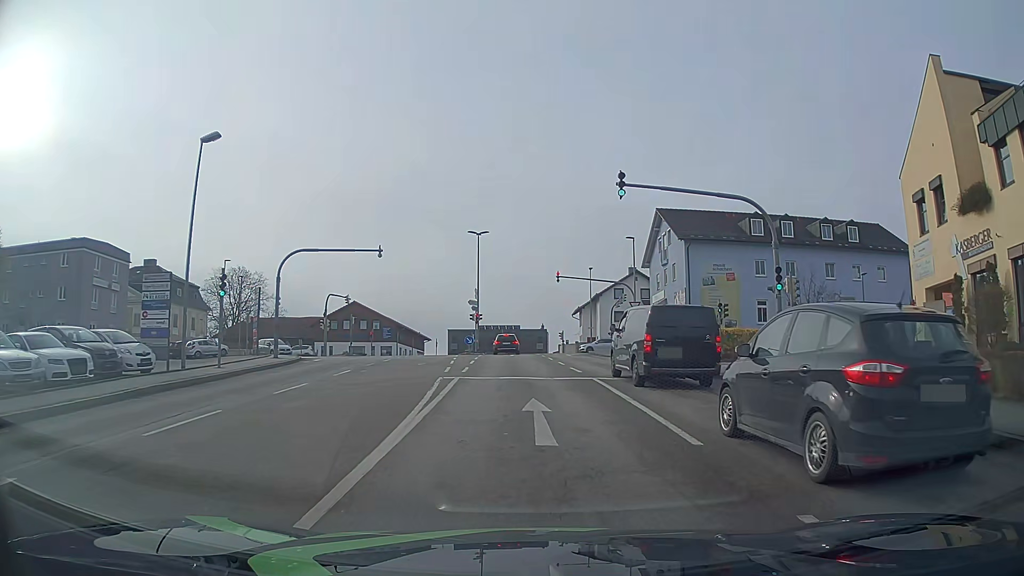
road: tertiary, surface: asphalt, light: Day
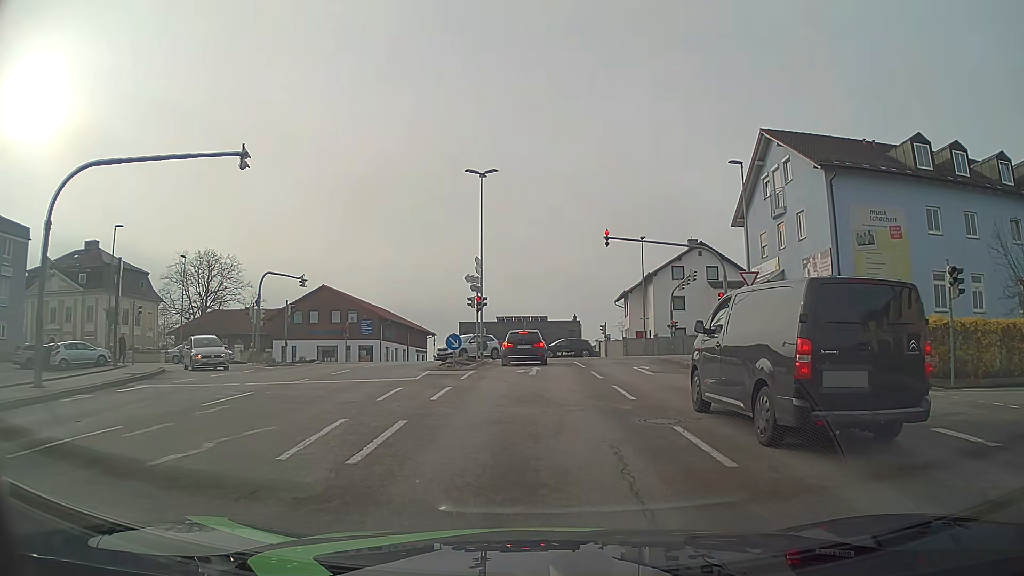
(-0.3, +20.6) m; -2°
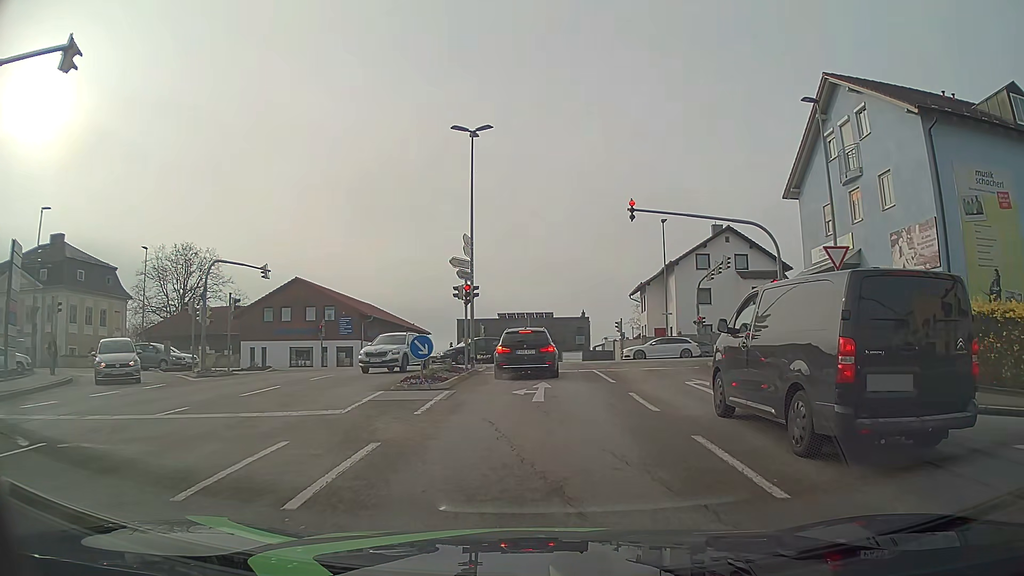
(0.0, +7.7) m; 0°
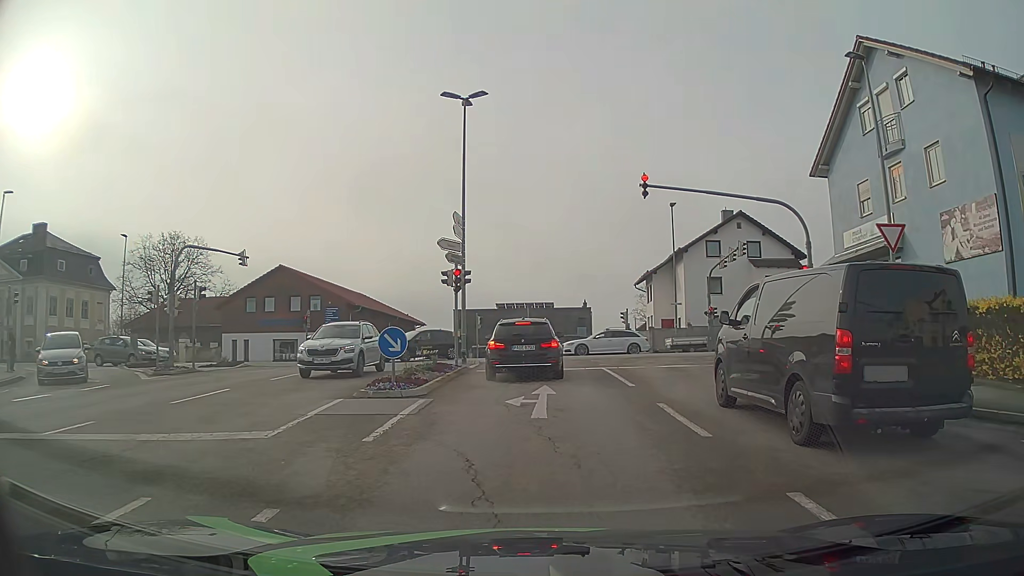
(0.0, +3.1) m; 0°
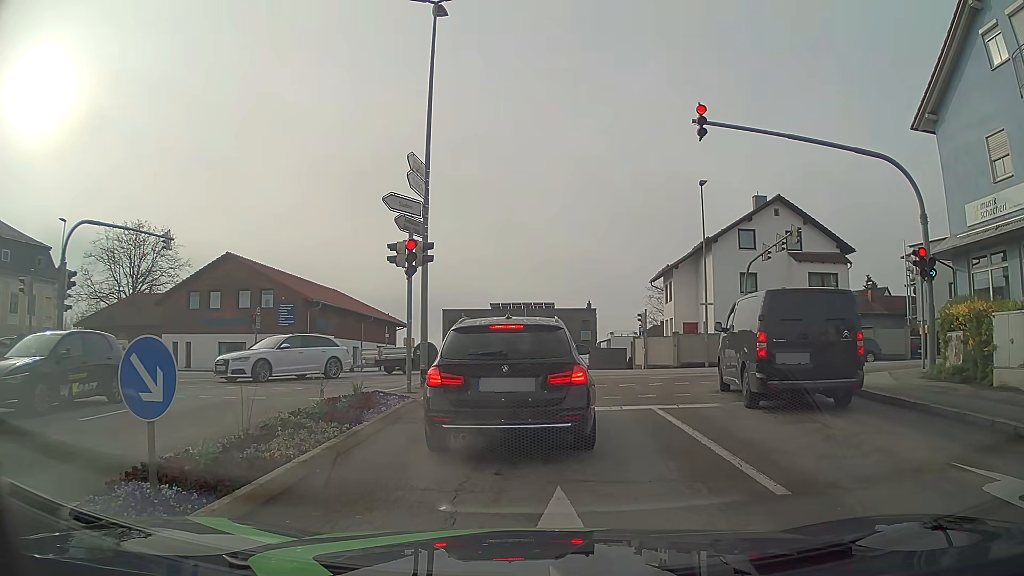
(0.0, +8.3) m; 0°
